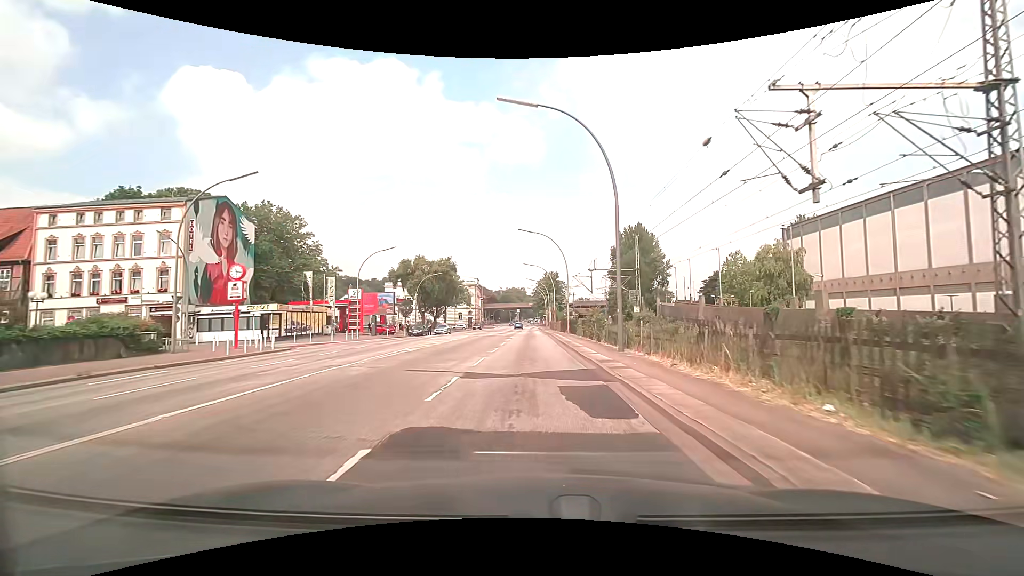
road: primary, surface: asphalt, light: Day
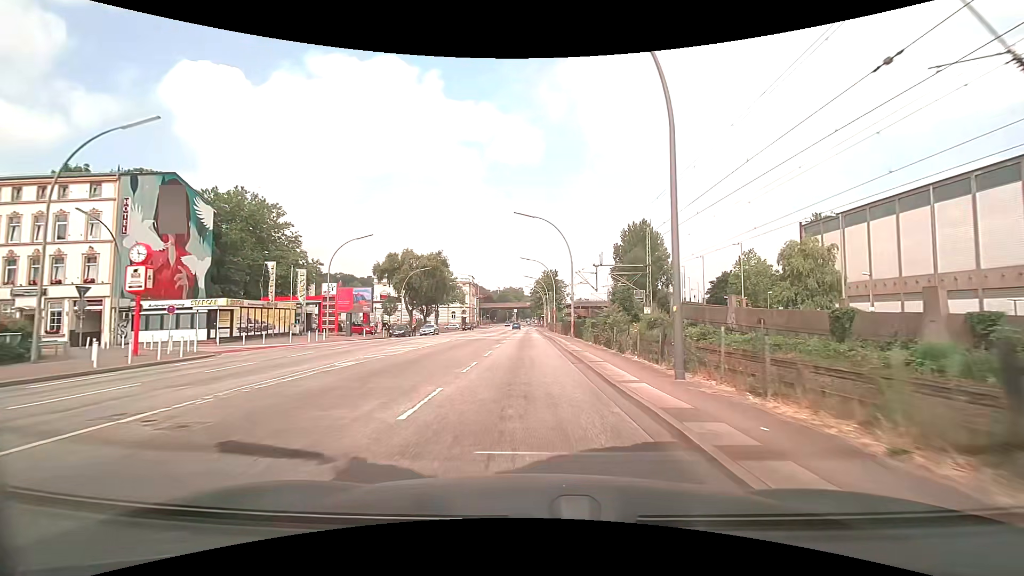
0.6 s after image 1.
(0.0, +7.6) m; 0°
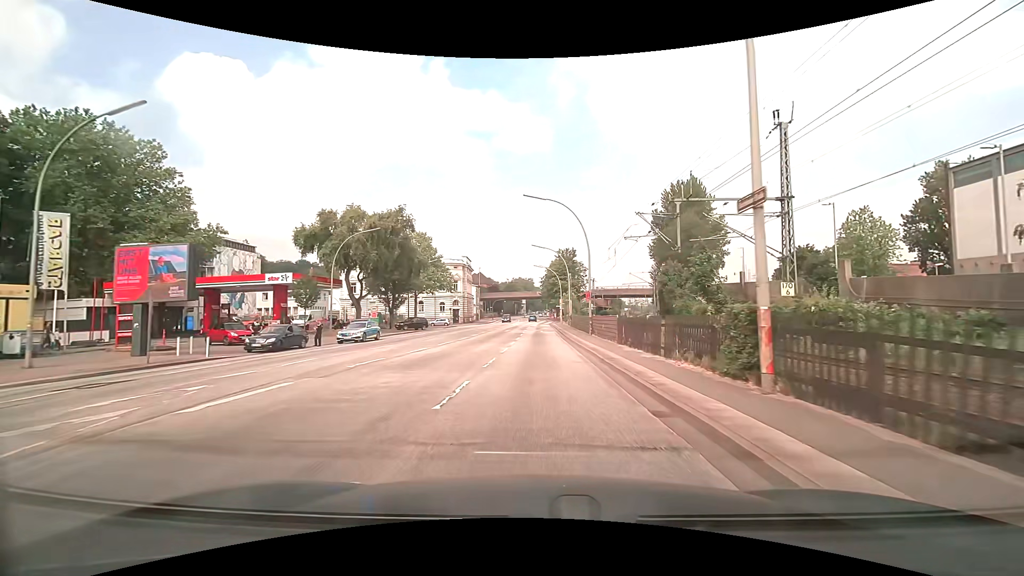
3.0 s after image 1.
(-0.1, +30.4) m; -1°
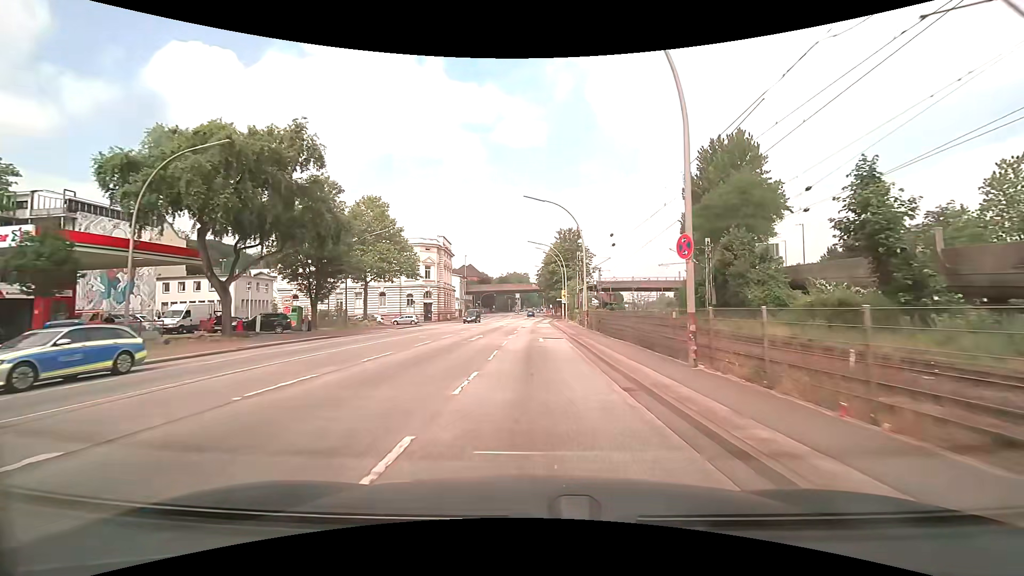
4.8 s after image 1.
(+0.2, +23.0) m; +1°
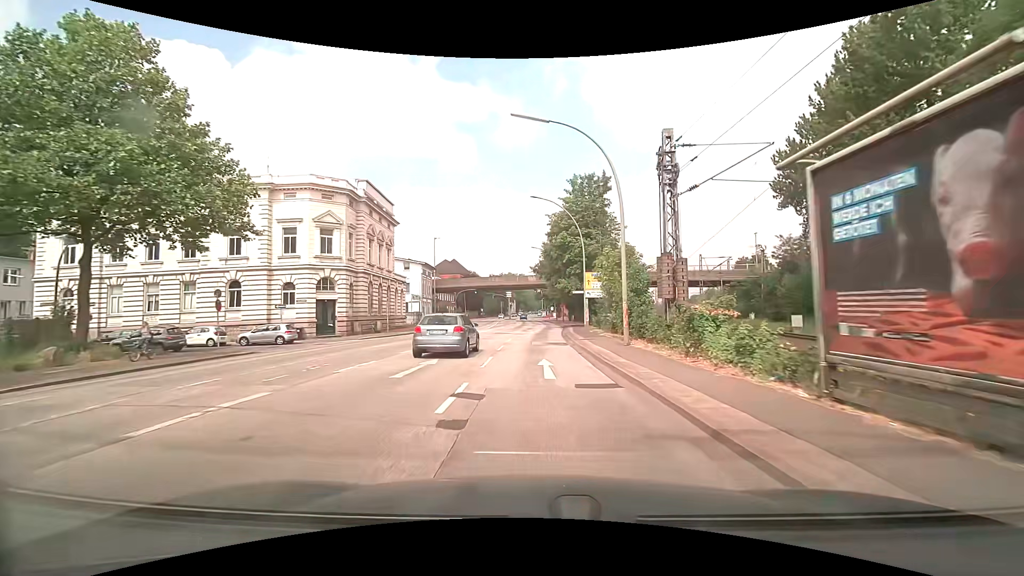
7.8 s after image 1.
(+0.1, +38.3) m; +1°
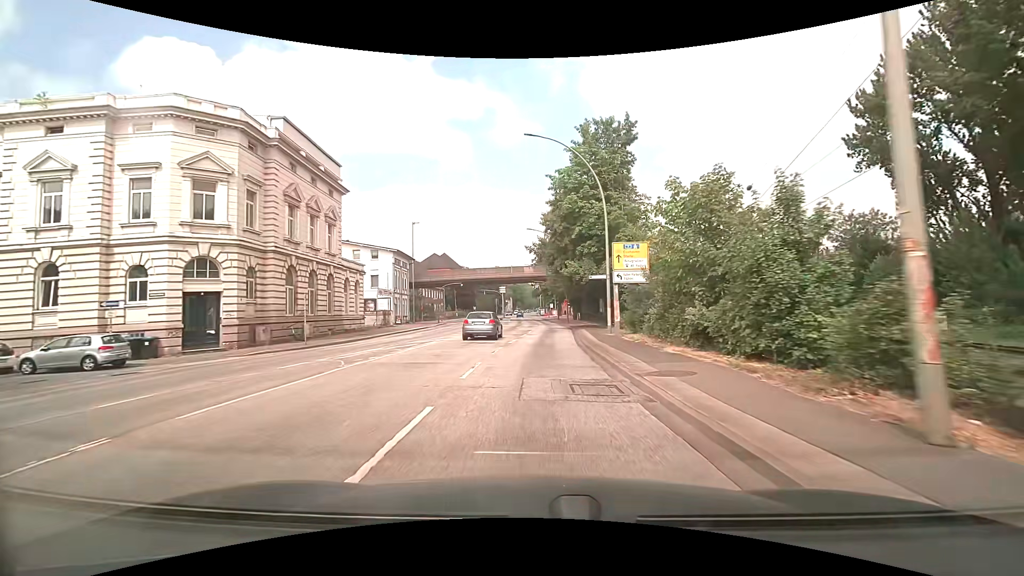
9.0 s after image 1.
(0.0, +15.2) m; 0°
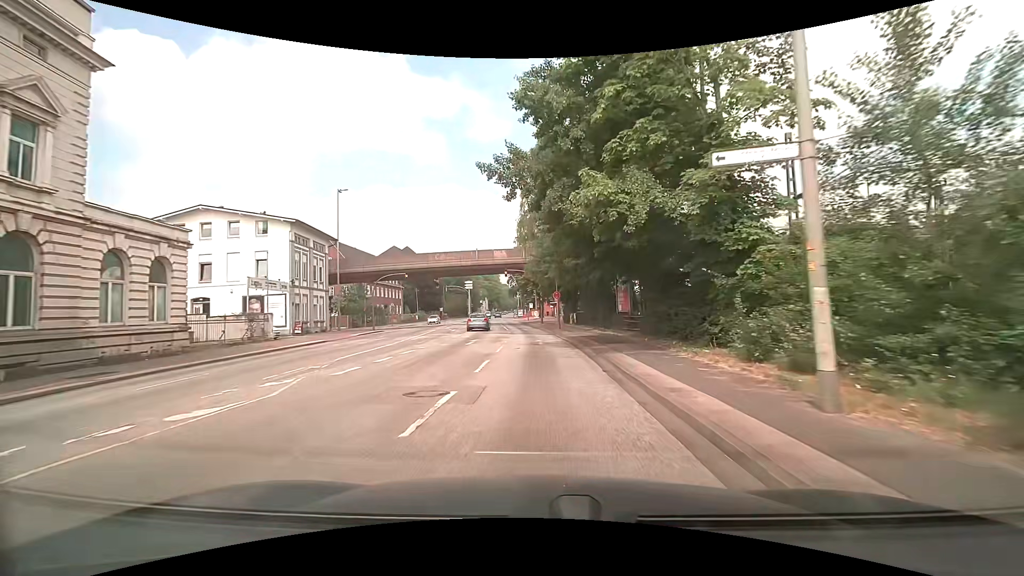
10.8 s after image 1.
(+0.5, +22.8) m; +3°
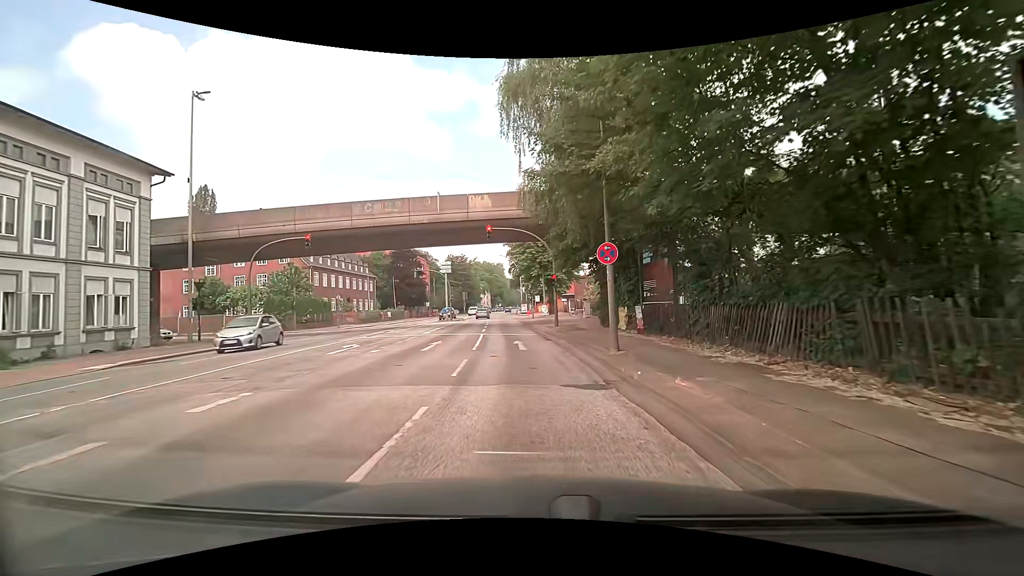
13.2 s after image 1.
(0.0, +25.3) m; +2°
